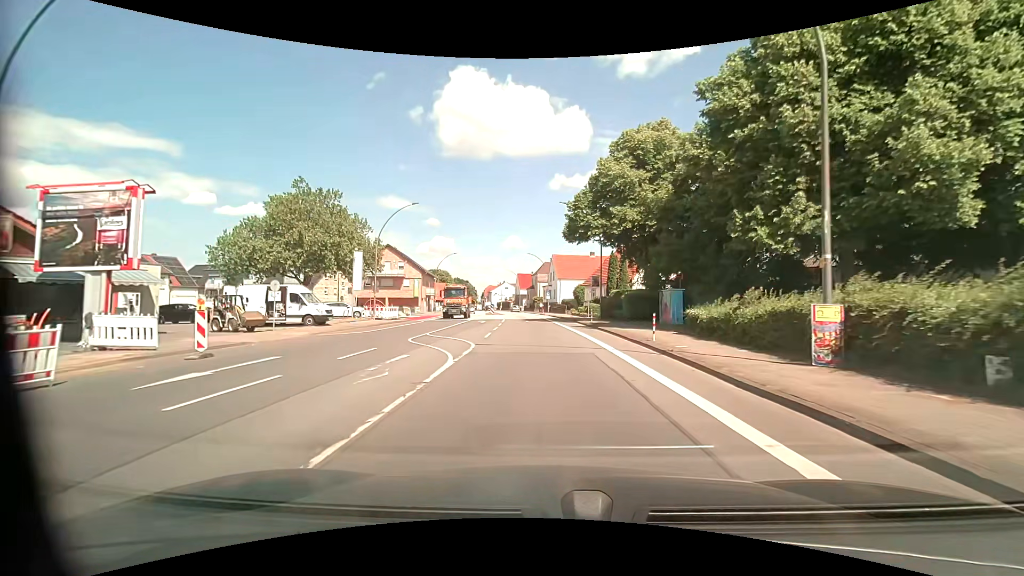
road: primary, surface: asphalt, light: Day
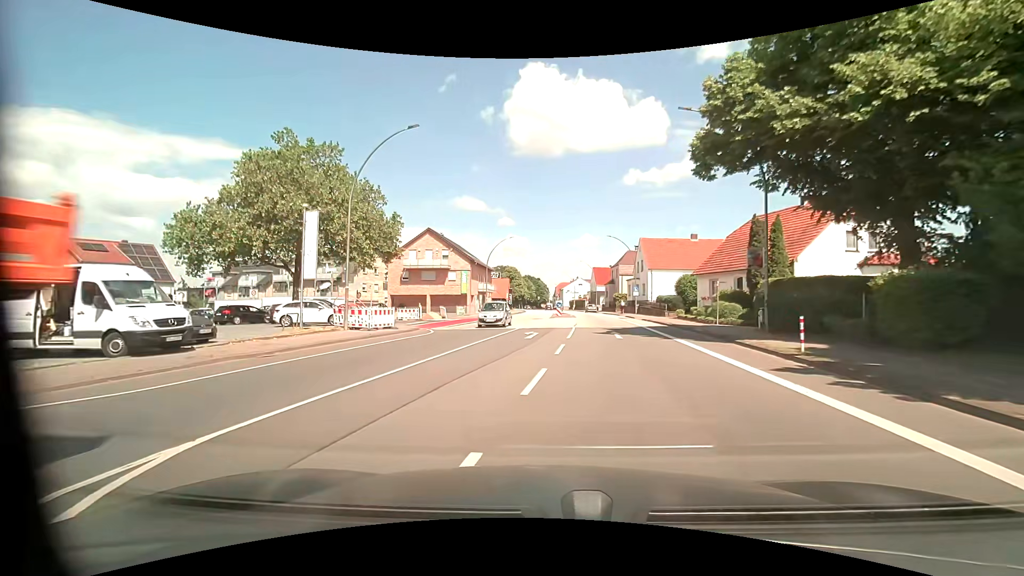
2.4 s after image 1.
(-1.0, +18.9) m; -9°
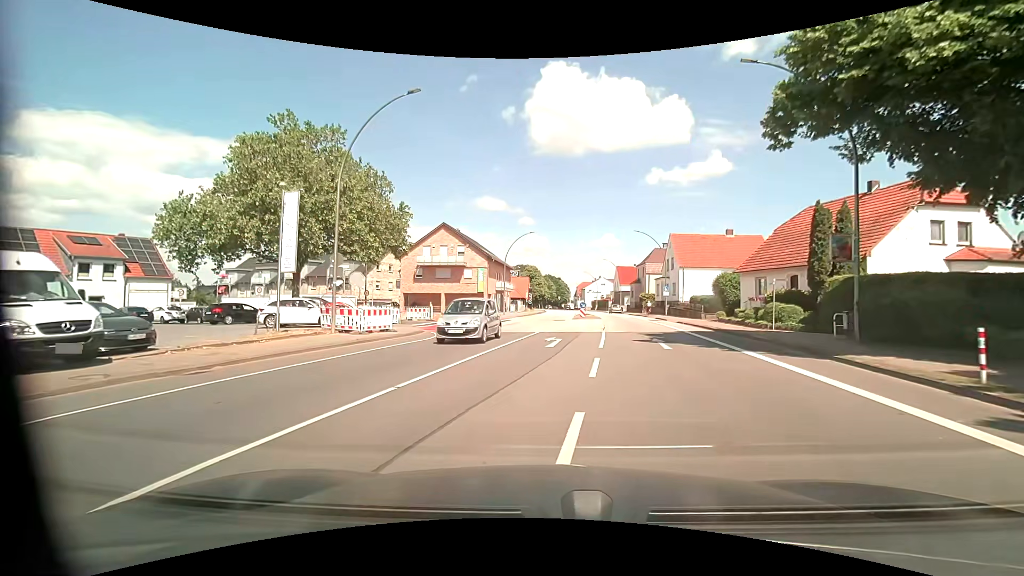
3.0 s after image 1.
(-0.1, +4.0) m; -2°
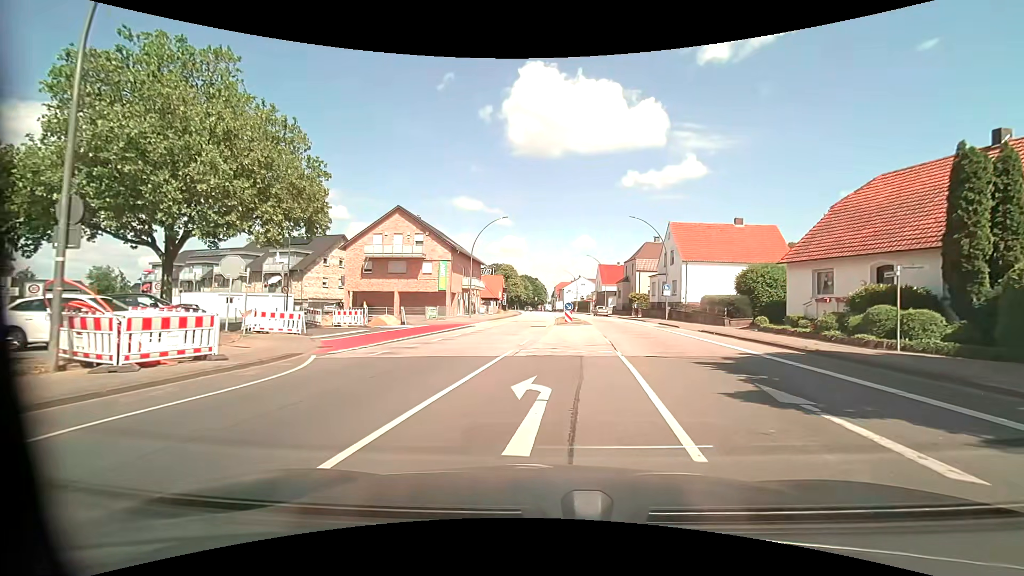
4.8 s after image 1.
(+0.1, +10.8) m; +3°
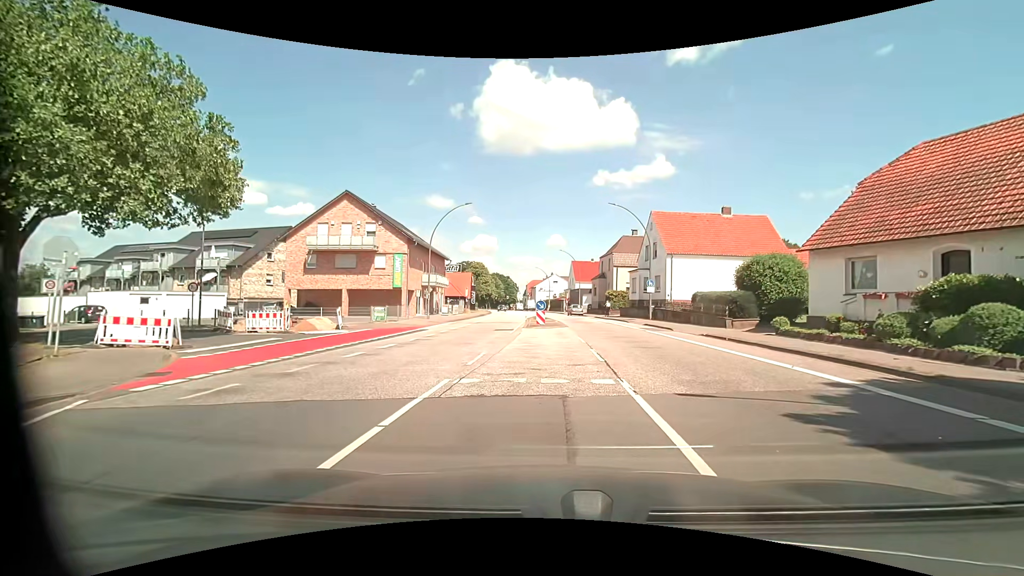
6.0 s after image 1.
(+0.1, +5.9) m; +3°
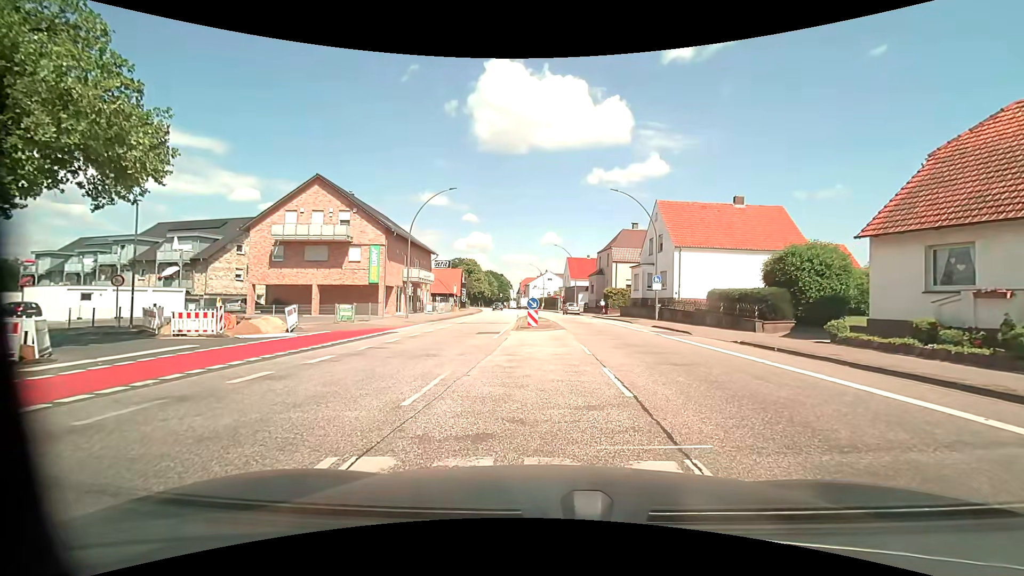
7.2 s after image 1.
(0.0, +4.5) m; -1°
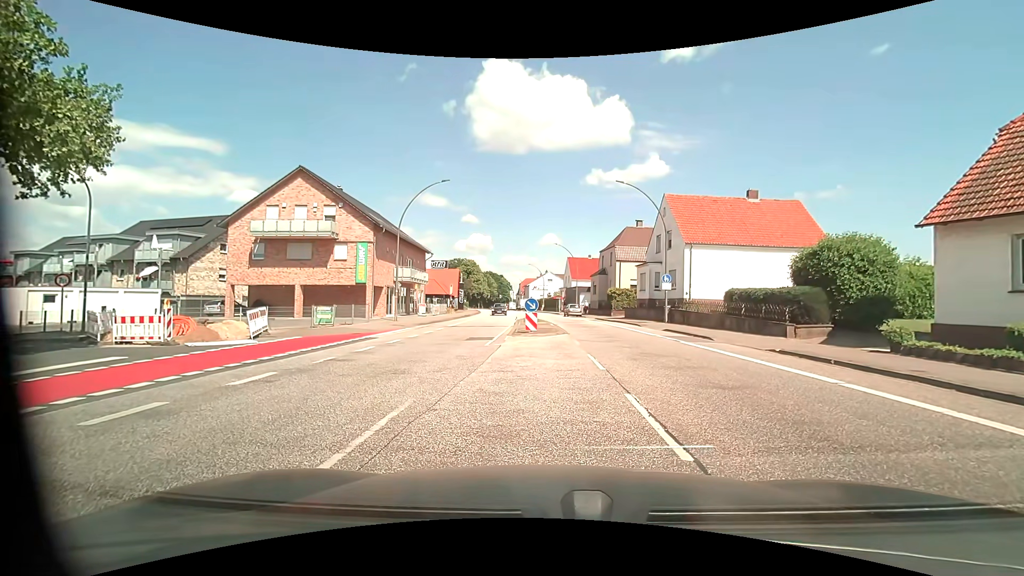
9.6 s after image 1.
(0.0, +2.6) m; -1°
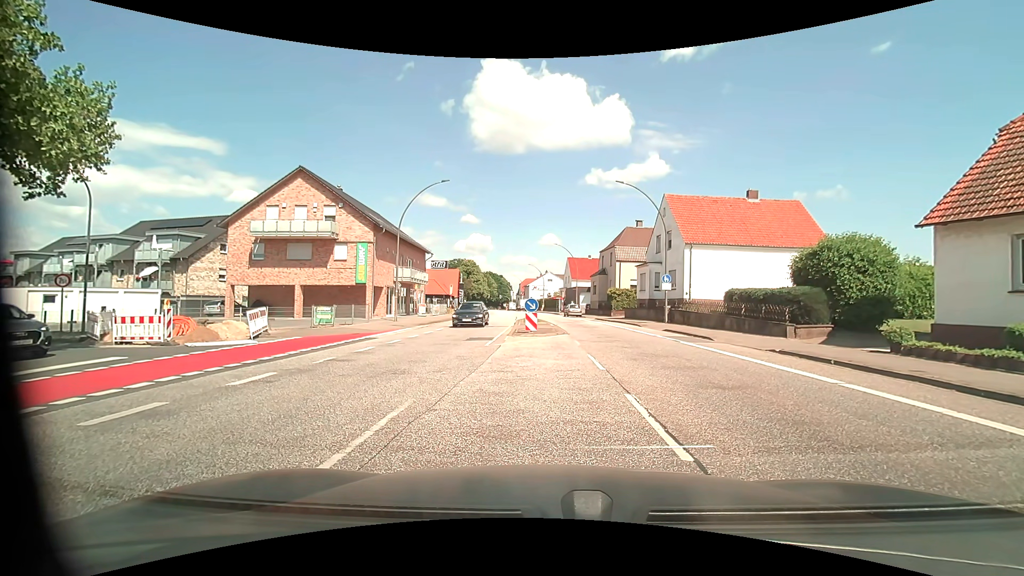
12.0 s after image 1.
(0.0, +0.1) m; 0°
